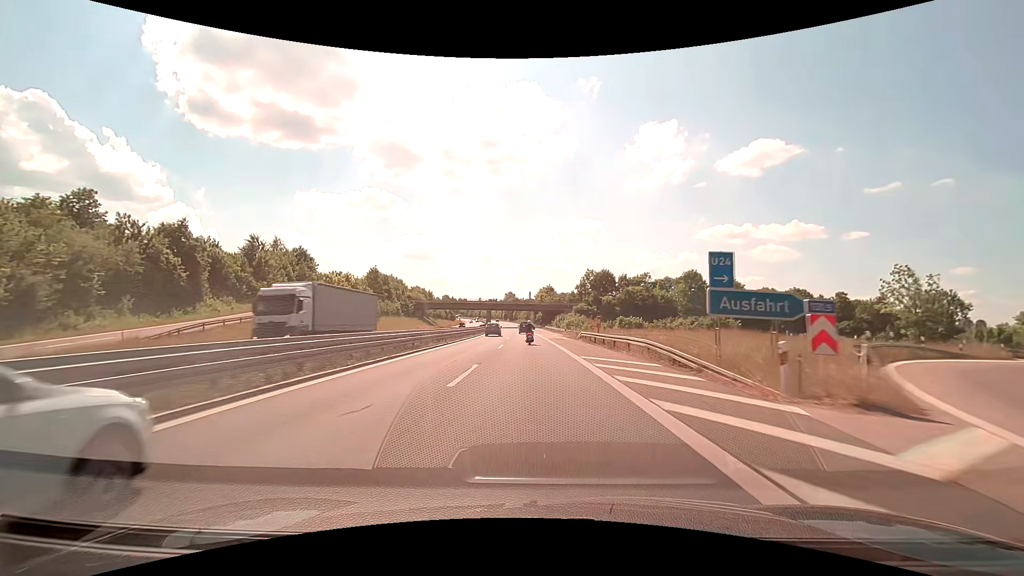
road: motorway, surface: asphalt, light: Day
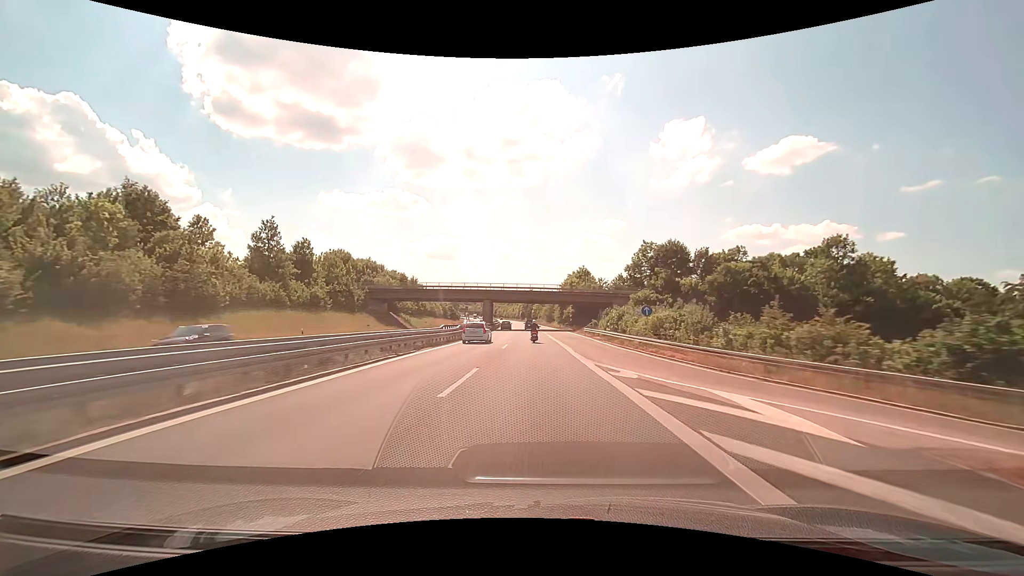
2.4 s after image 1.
(-1.0, +55.4) m; -2°
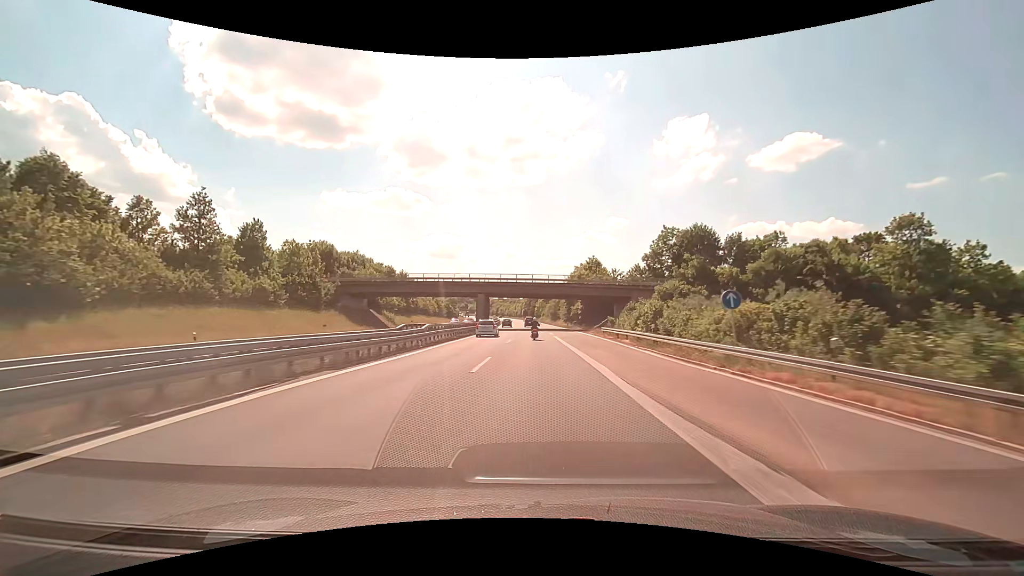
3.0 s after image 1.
(0.0, +14.0) m; 0°
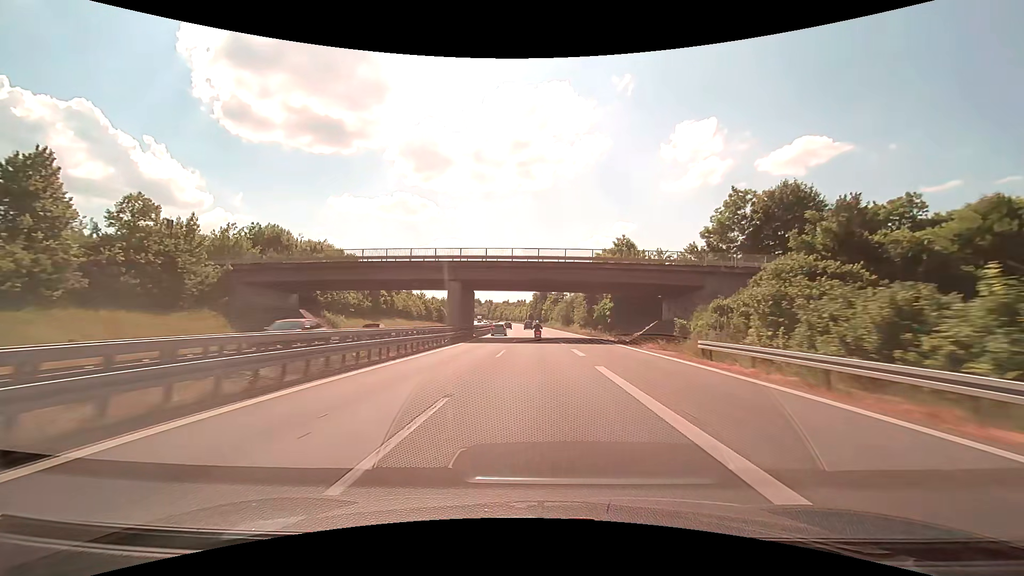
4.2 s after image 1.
(-0.2, +28.2) m; -1°
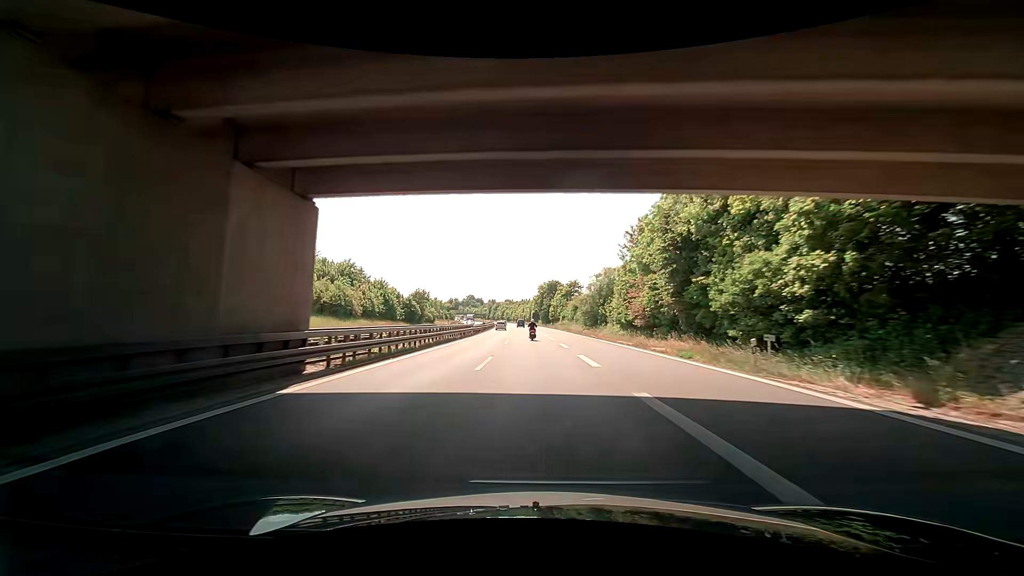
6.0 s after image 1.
(-0.4, +42.3) m; -1°
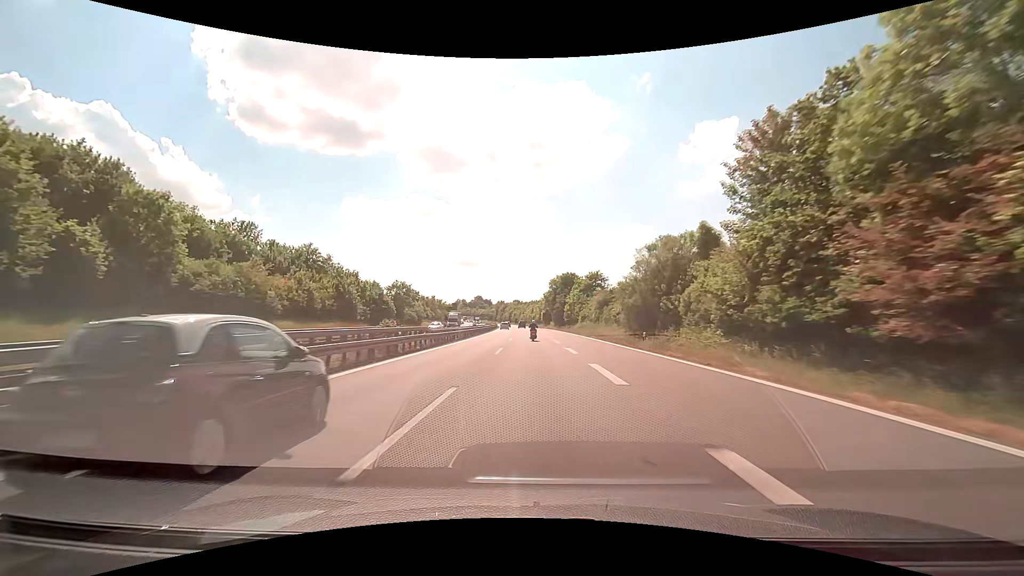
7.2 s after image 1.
(-0.1, +28.3) m; -1°
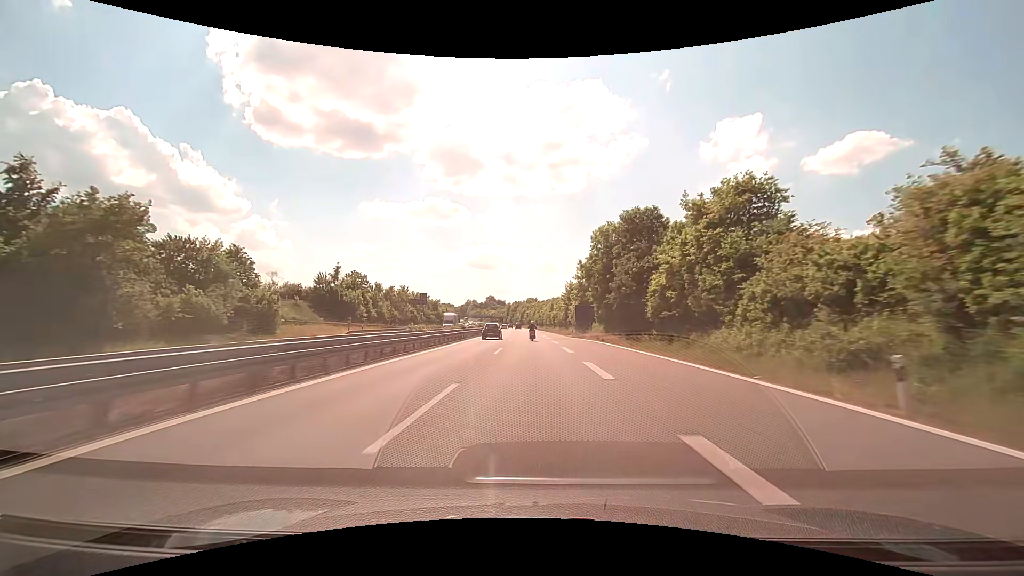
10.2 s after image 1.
(-1.1, +70.8) m; -2°
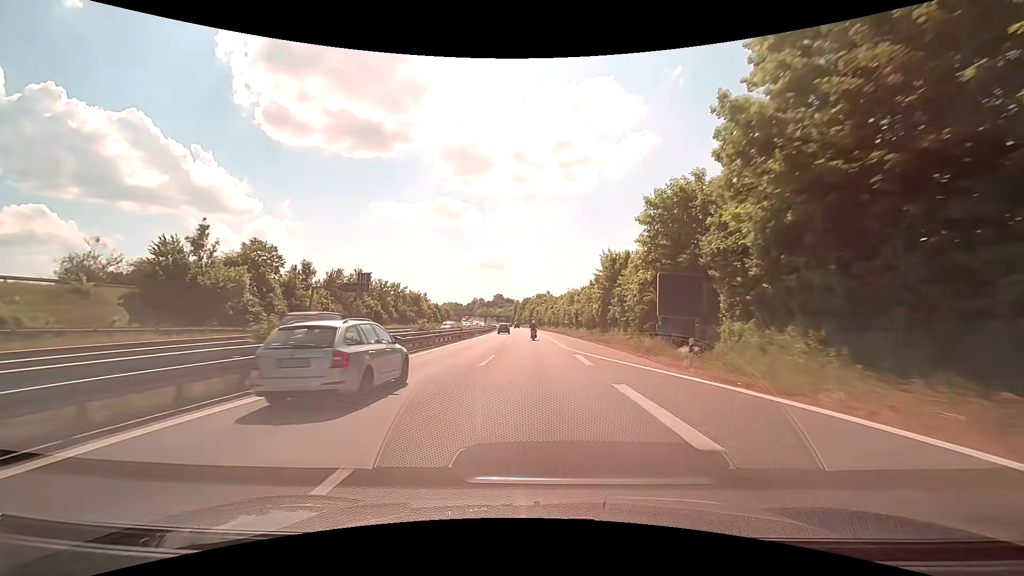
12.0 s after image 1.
(-0.4, +42.5) m; -1°
(0, +10) (0, +20) (0, +30) (0, +40) (0, +50) (-1, +60) (-1, +70) (-1, +80) (-2, +90) (-2, +100) m
